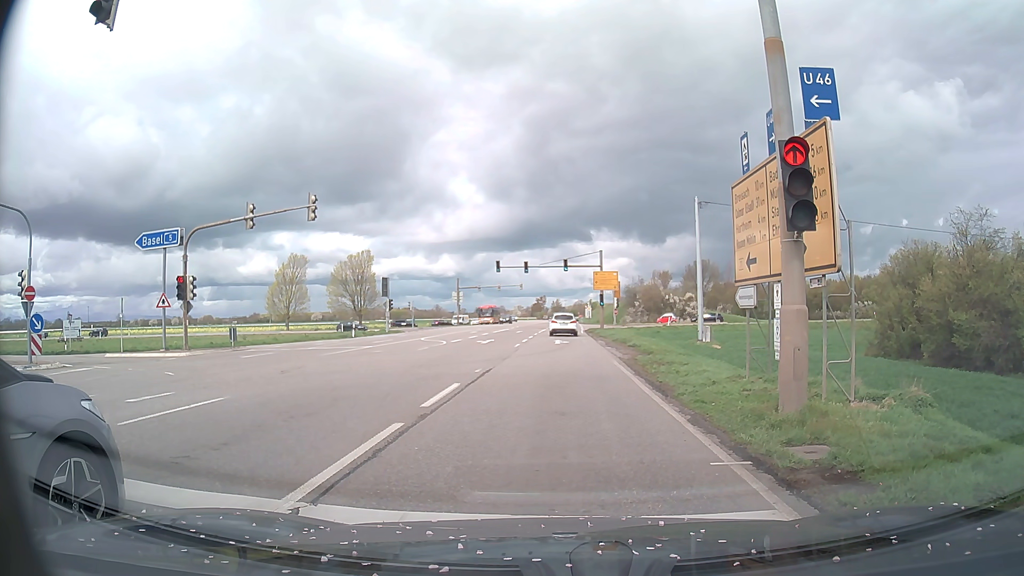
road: primary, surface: asphalt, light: Day
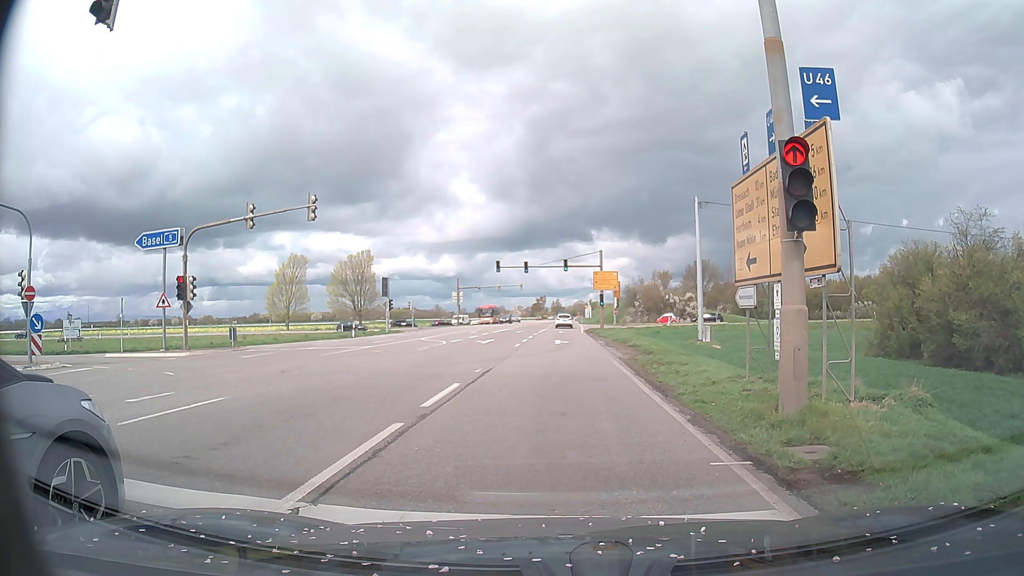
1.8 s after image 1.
(0.0, 0.0) m; 0°
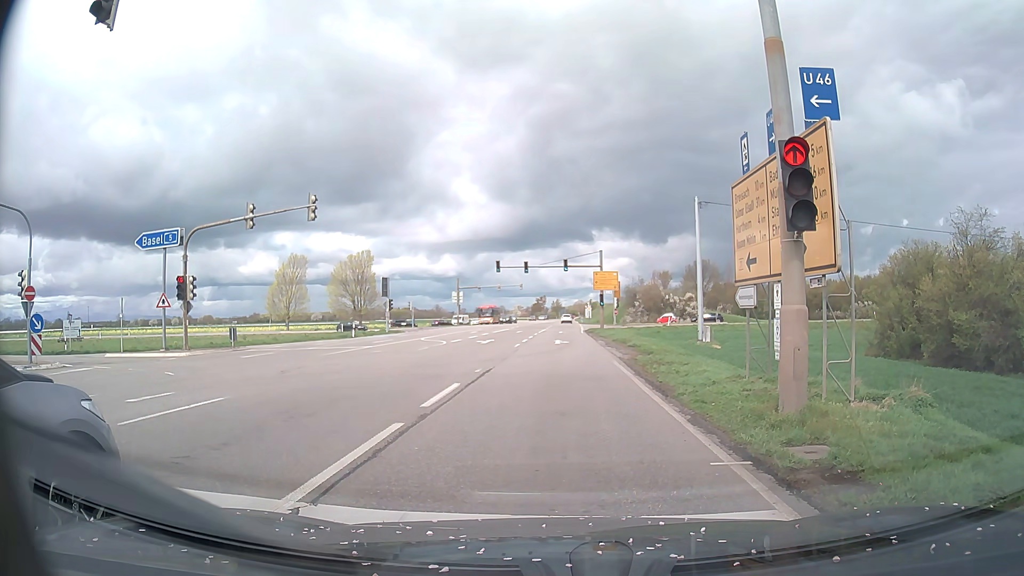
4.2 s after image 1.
(0.0, 0.0) m; 0°
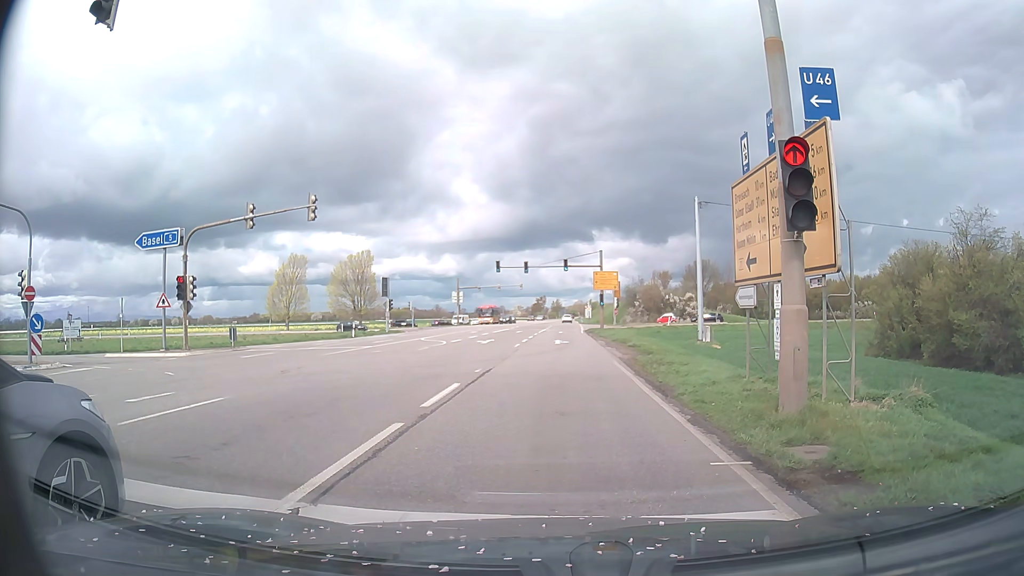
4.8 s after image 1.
(0.0, 0.0) m; 0°
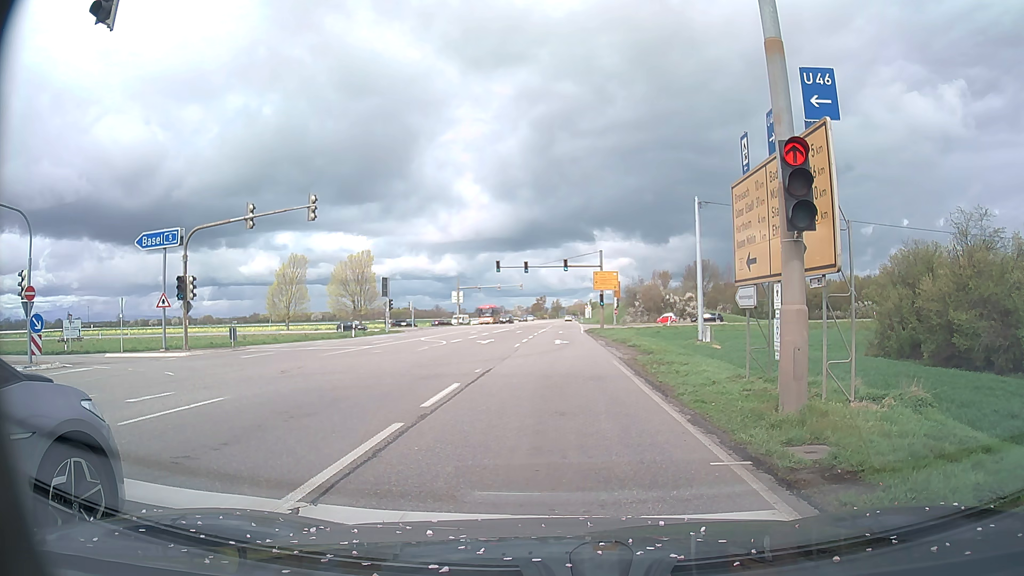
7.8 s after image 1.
(0.0, 0.0) m; 0°
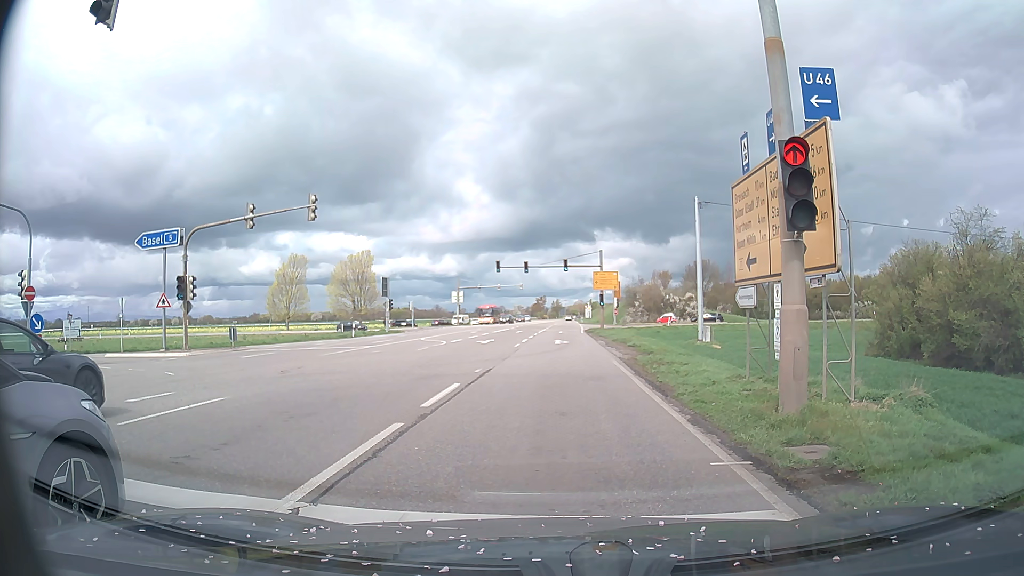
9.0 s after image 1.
(0.0, 0.0) m; 0°
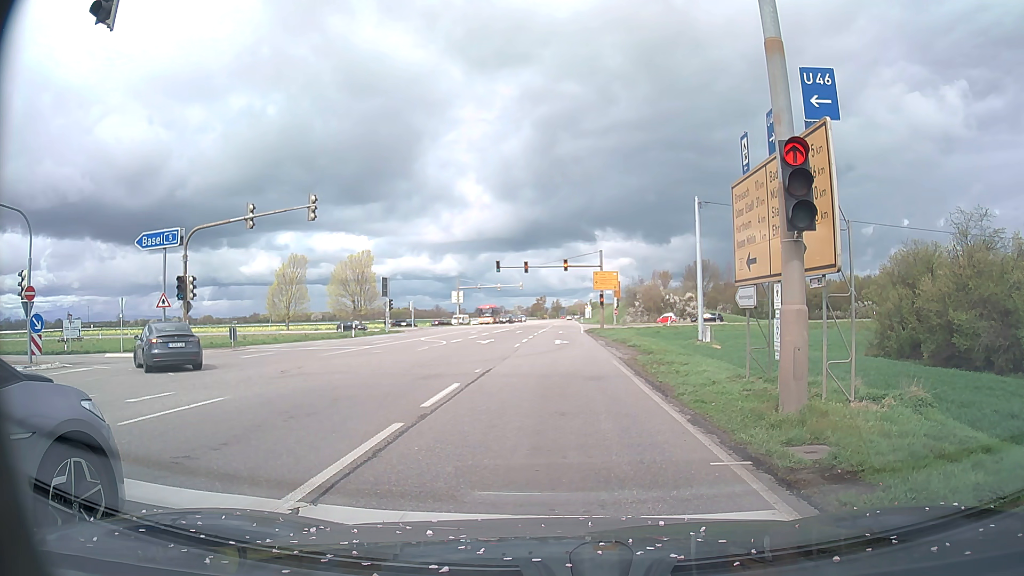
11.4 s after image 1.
(0.0, 0.0) m; 0°
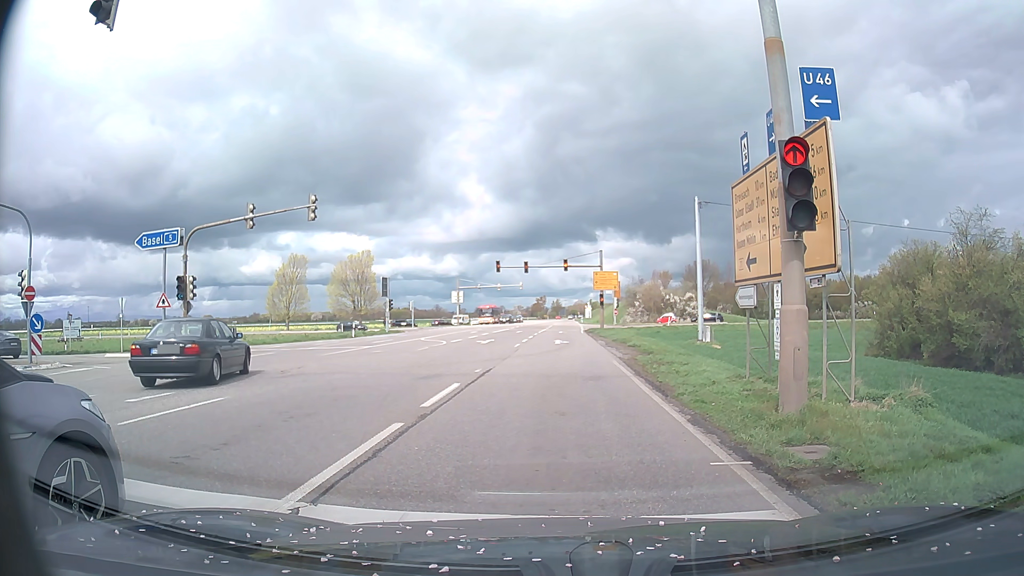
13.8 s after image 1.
(0.0, 0.0) m; 0°
